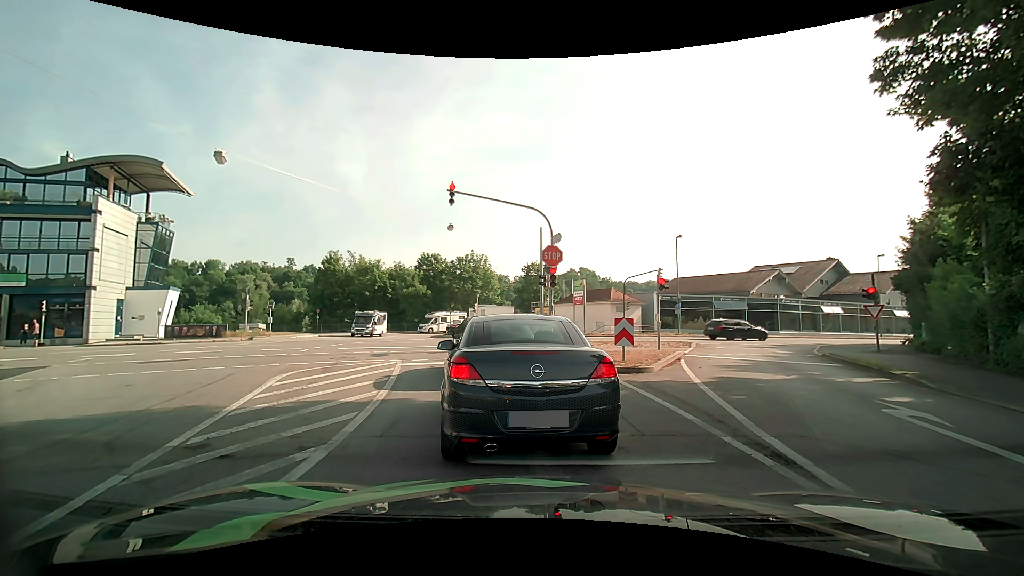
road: tertiary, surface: asphalt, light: Day
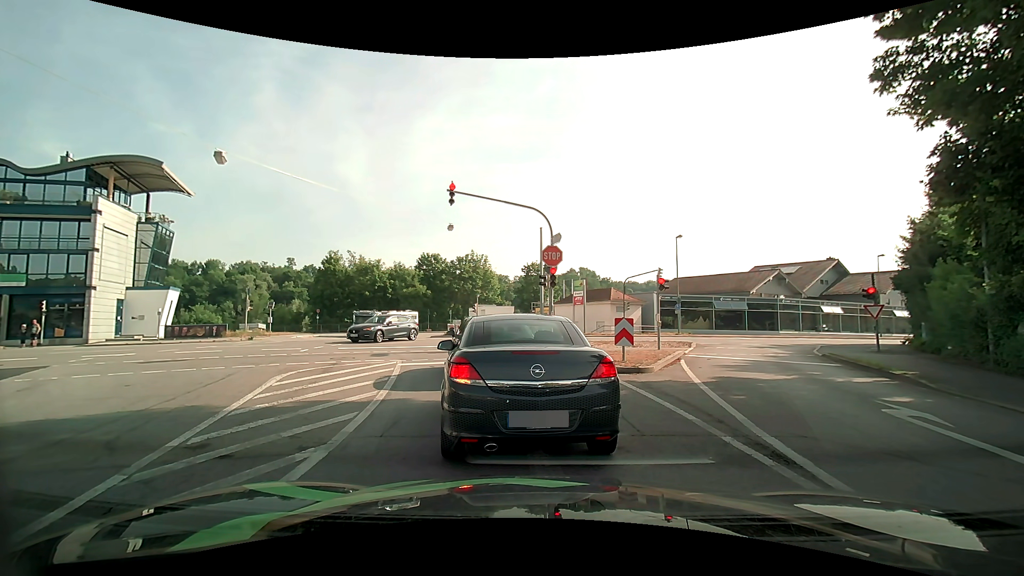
(0.0, 0.0) m; 0°
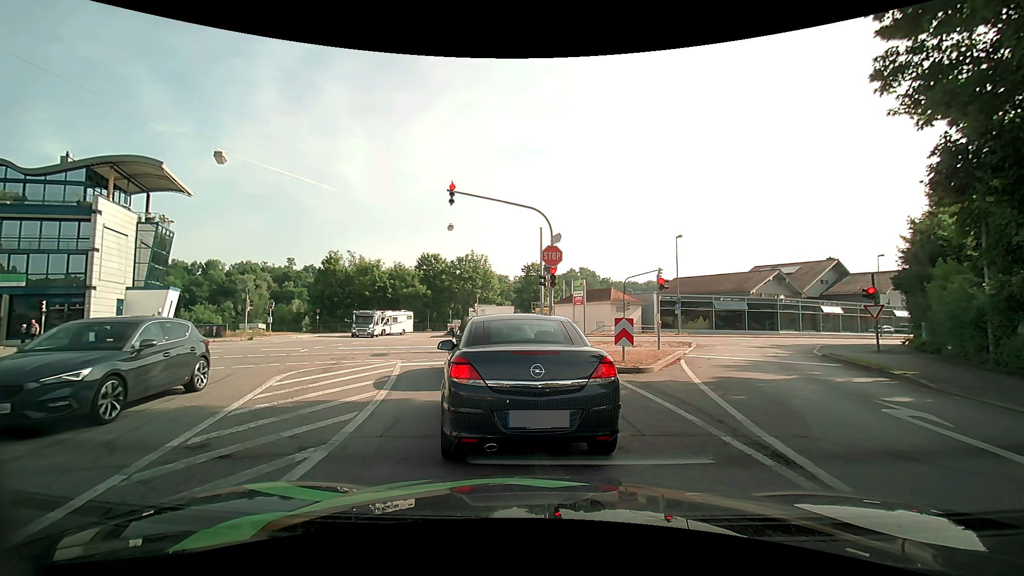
(0.0, 0.0) m; 0°
(-1, +10) (-4, +19) (-10, +28) (-19, +32) (-28, +31) (-37, +26) (-46, +22) (-55, +18) (-64, +13) (-74, +9) m
